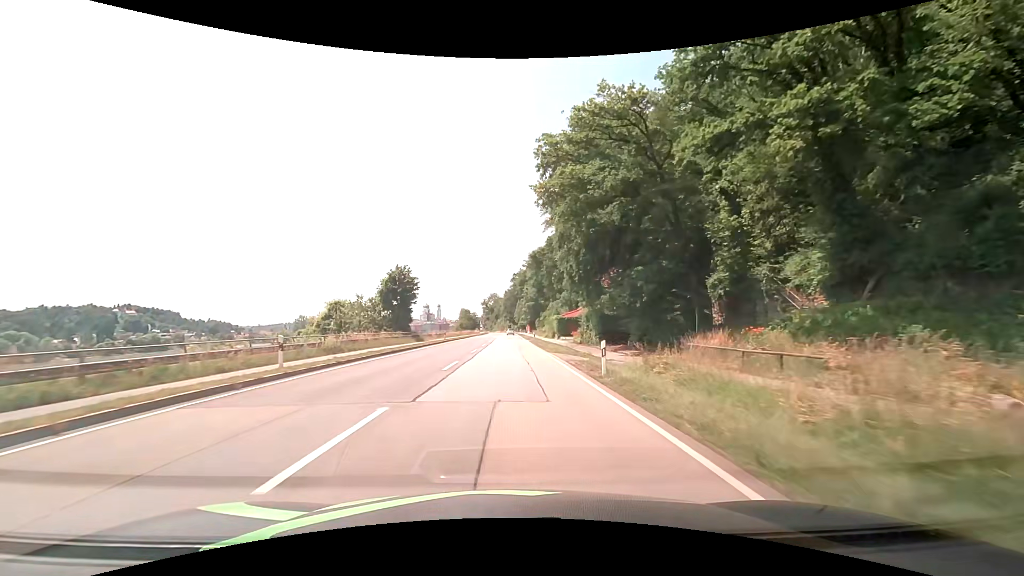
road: primary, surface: asphalt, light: Day
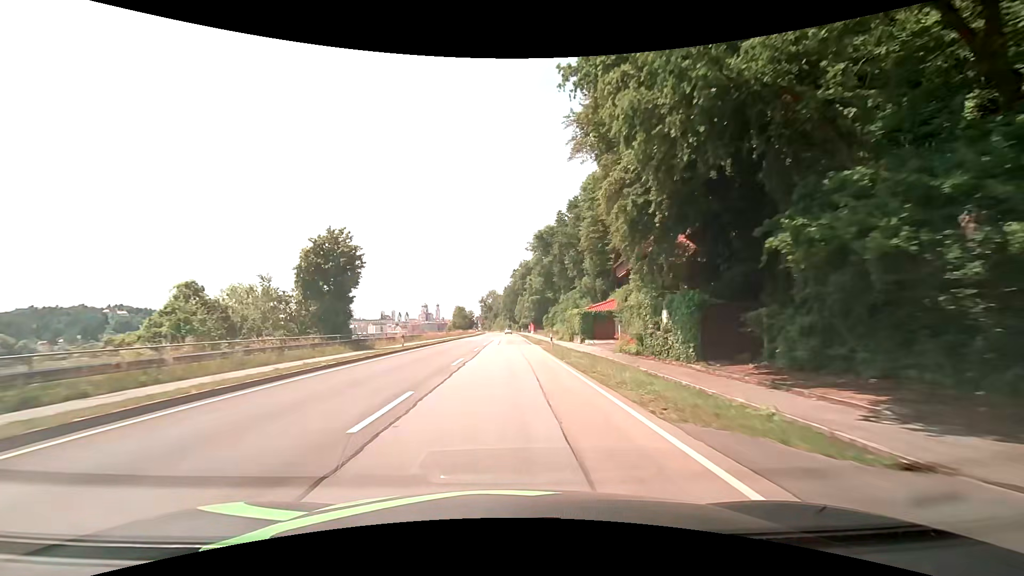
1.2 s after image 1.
(-0.1, +21.6) m; 0°
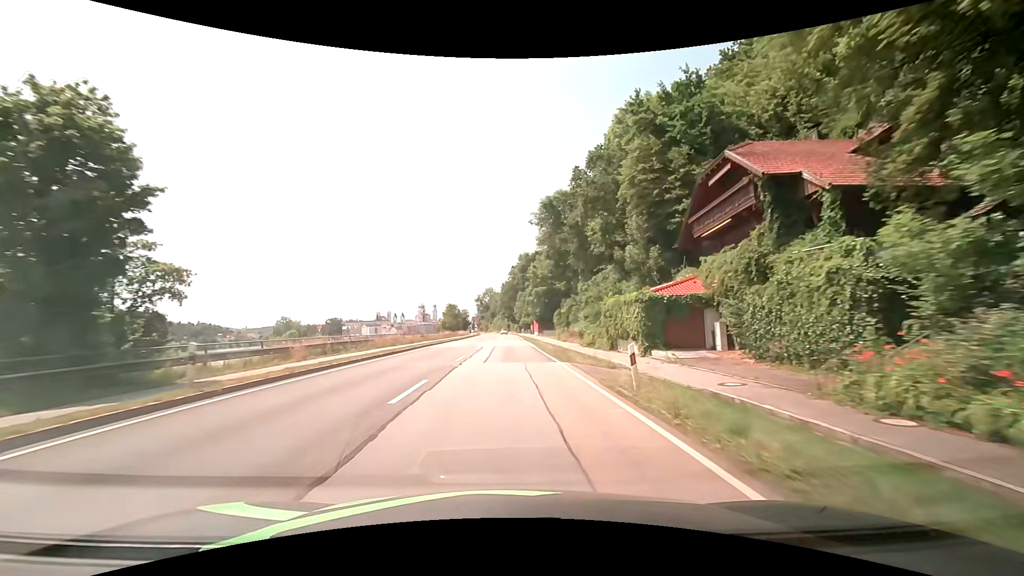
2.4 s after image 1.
(0.0, +21.5) m; 0°
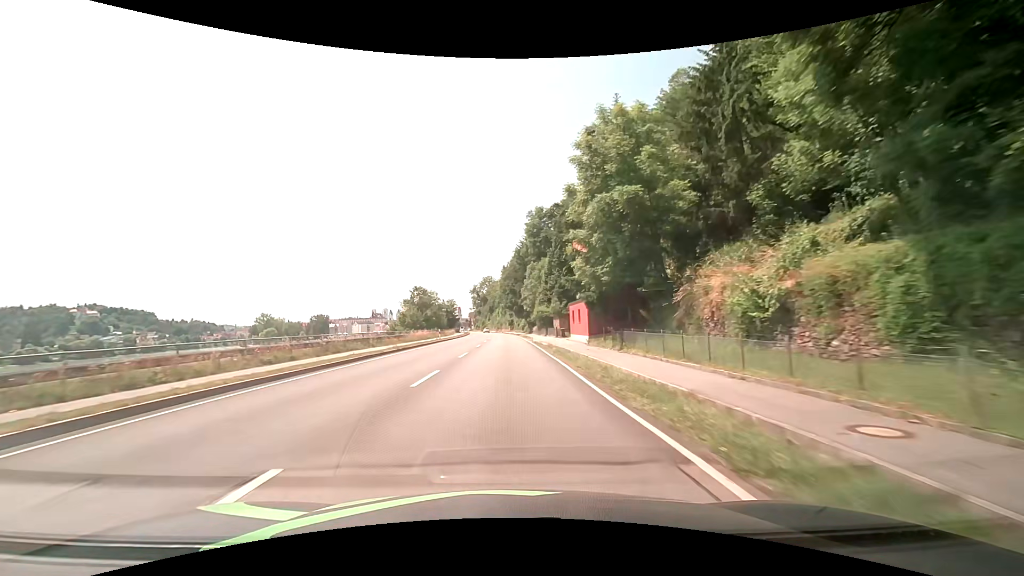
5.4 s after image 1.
(-0.2, +53.9) m; -1°
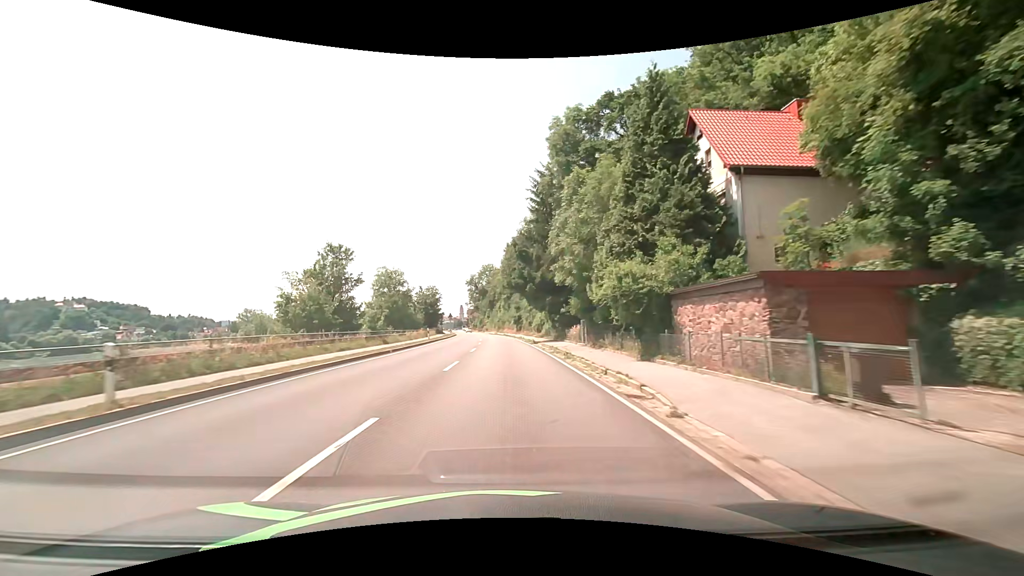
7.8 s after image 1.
(-0.1, +42.9) m; 0°
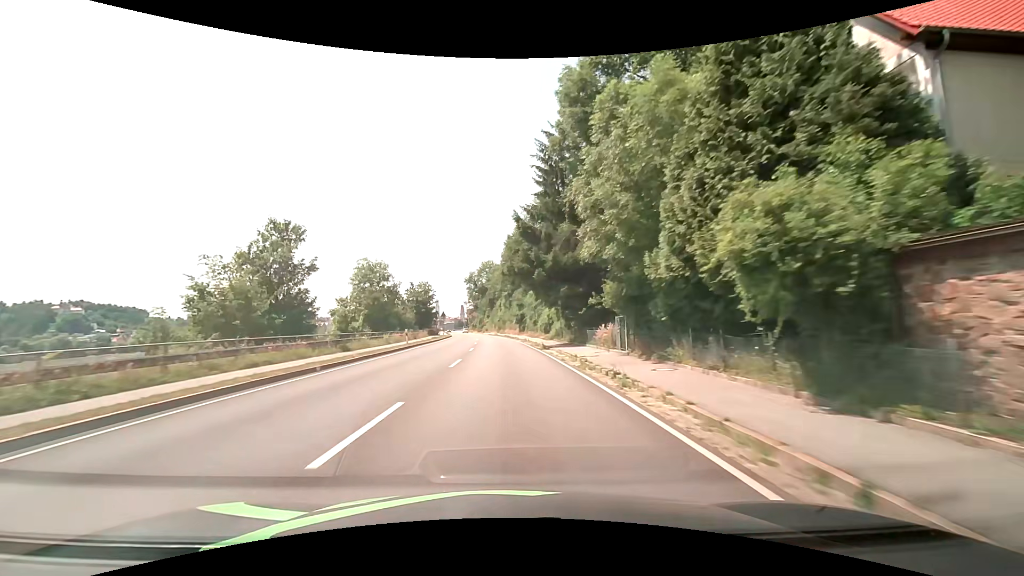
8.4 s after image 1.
(0.0, +10.3) m; 0°
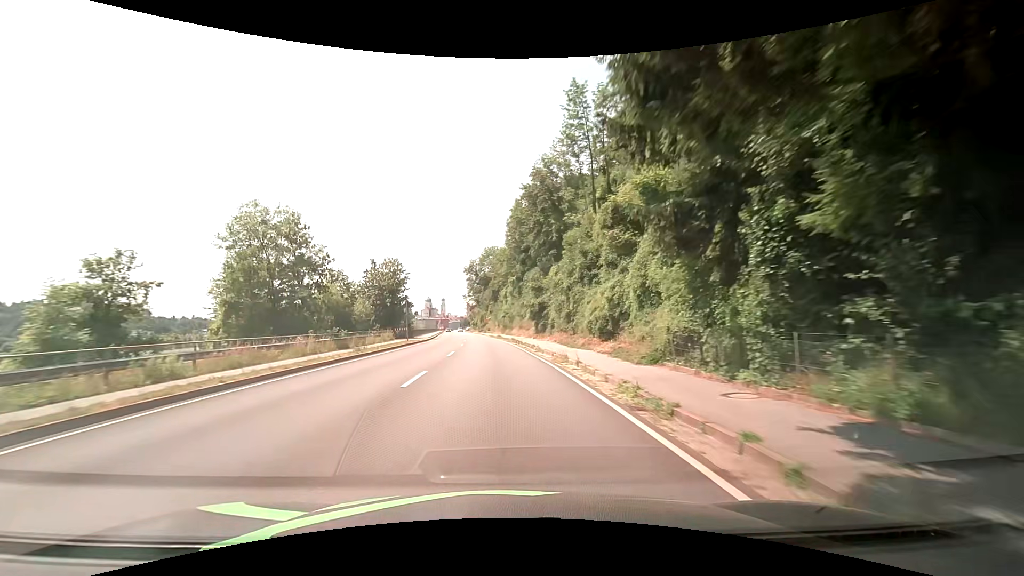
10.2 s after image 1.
(-0.1, +29.5) m; -1°
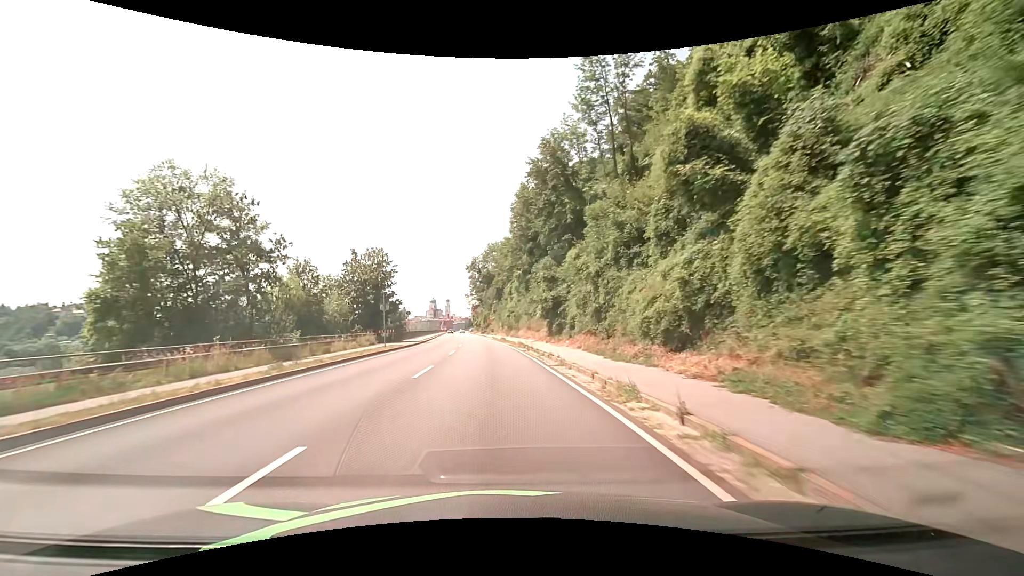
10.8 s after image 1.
(-0.1, +9.3) m; -1°
(0, +10) (0, +20) (-1, +30) (-2, +40) (-2, +50) (-3, +60) (-5, +70) (-6, +80) (-7, +90) (-8, +100) m
